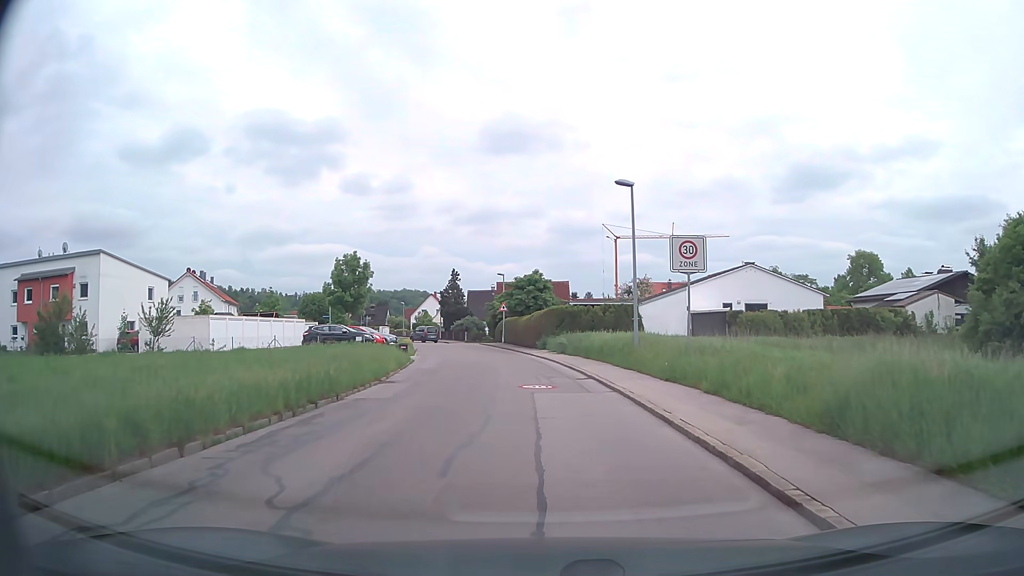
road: tertiary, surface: asphalt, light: Day
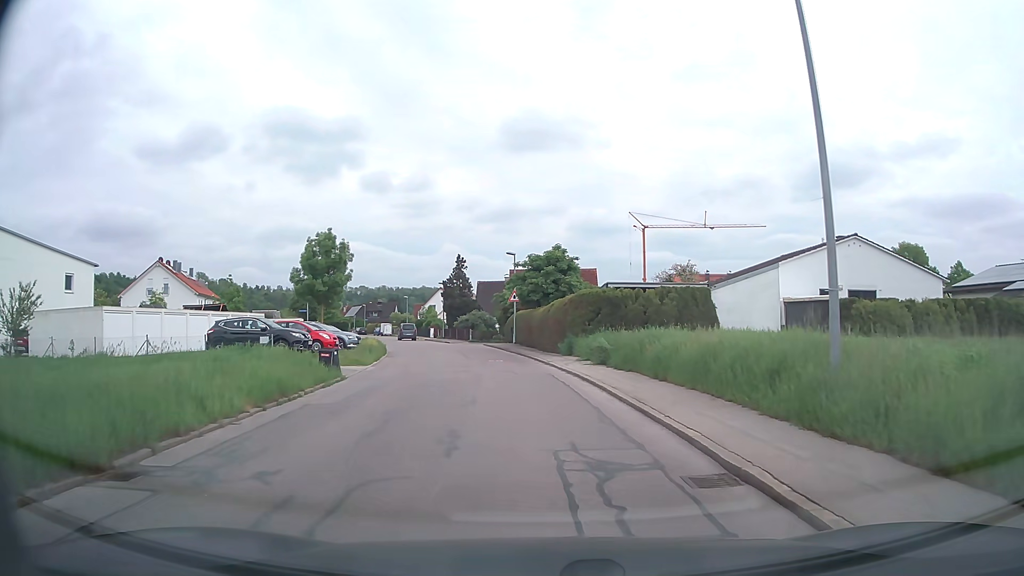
(-0.2, +14.1) m; -1°
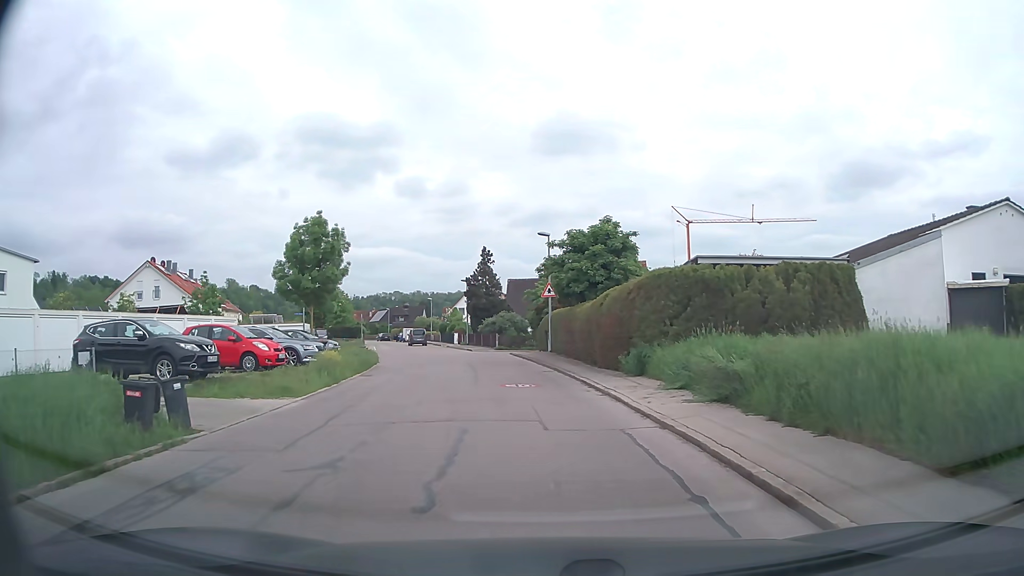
(-0.4, +10.7) m; -4°
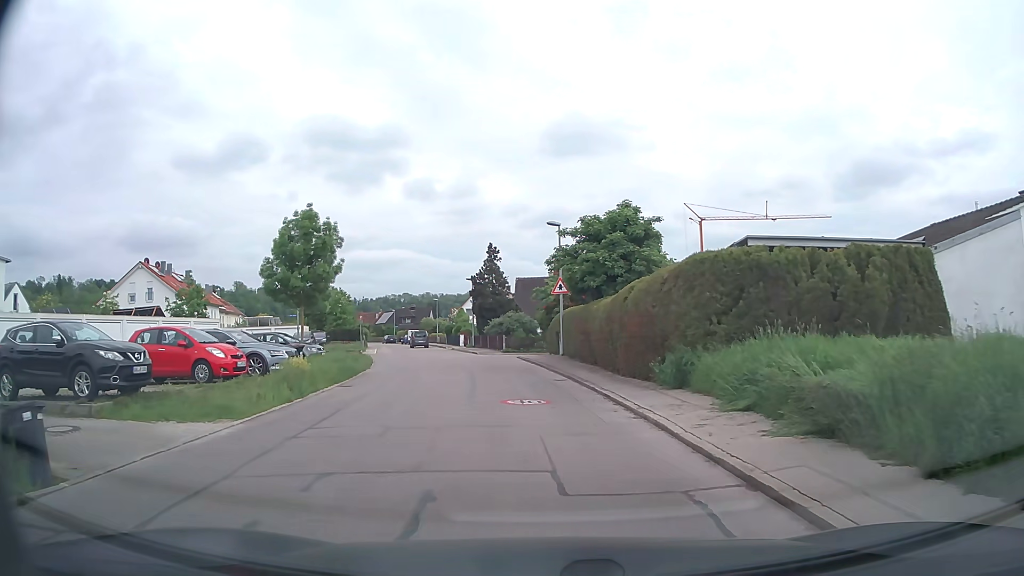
(0.0, +3.6) m; -1°
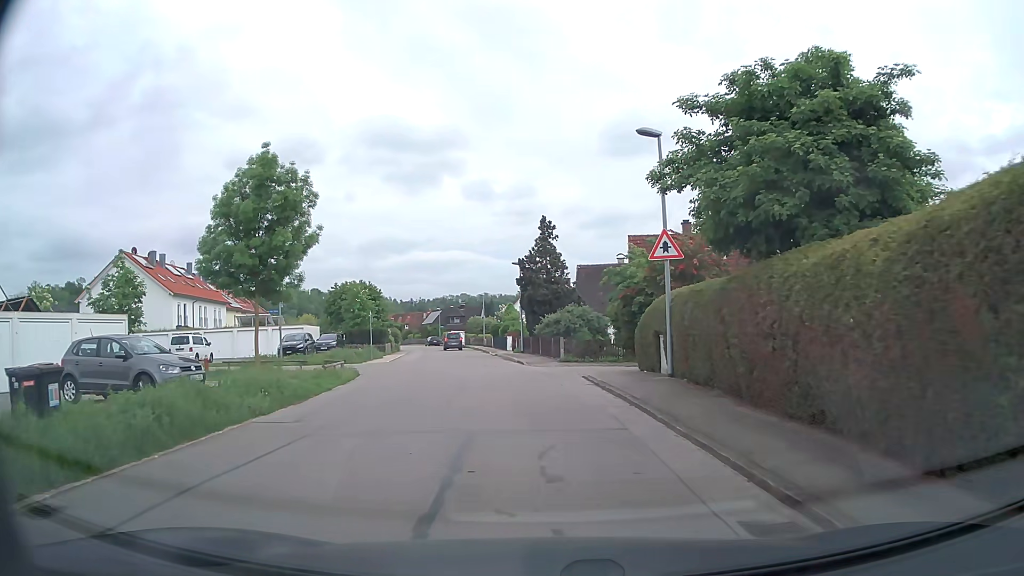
(-0.6, +14.3) m; -5°
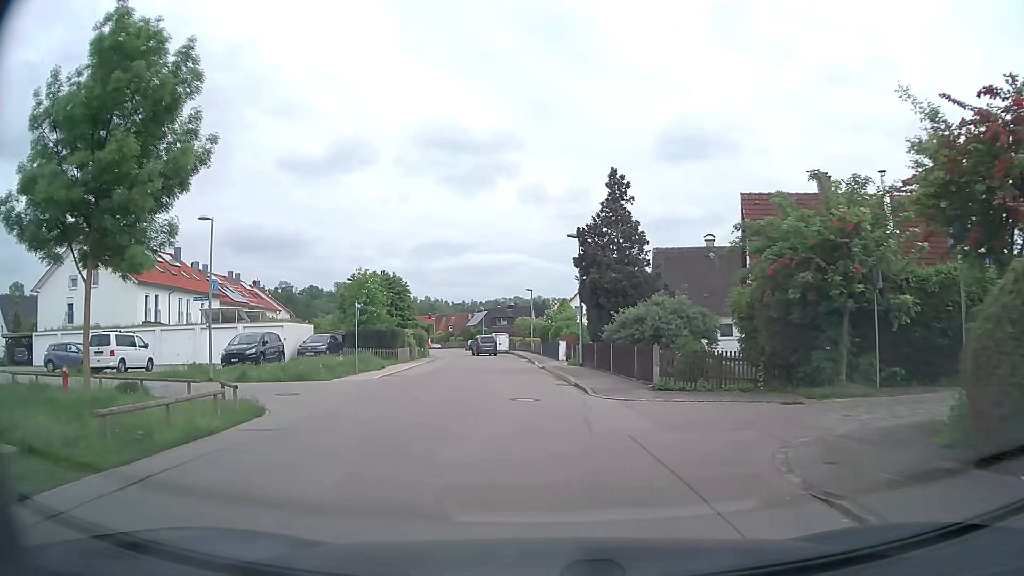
(-0.6, +14.3) m; -4°
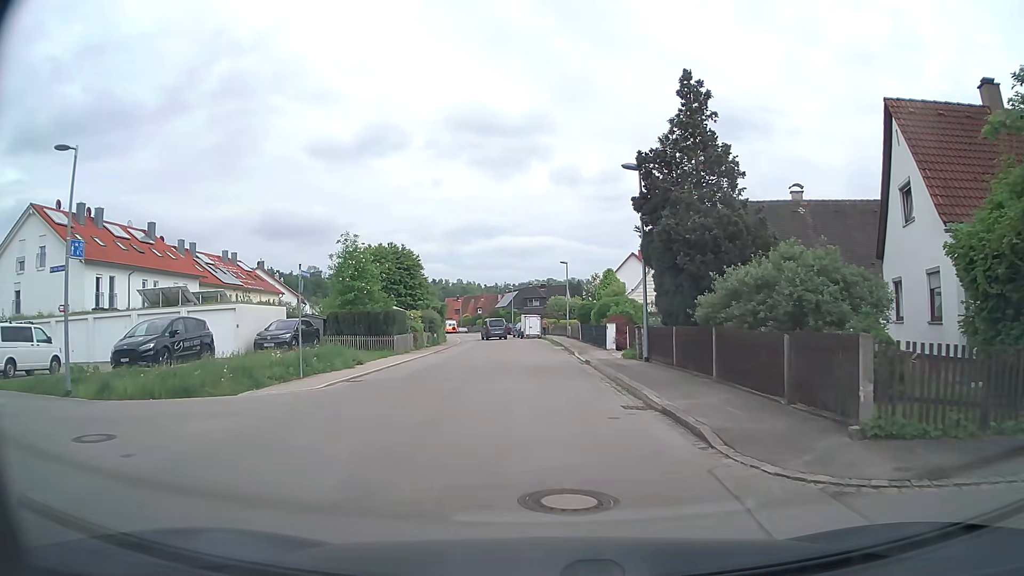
(-0.3, +10.5) m; -2°
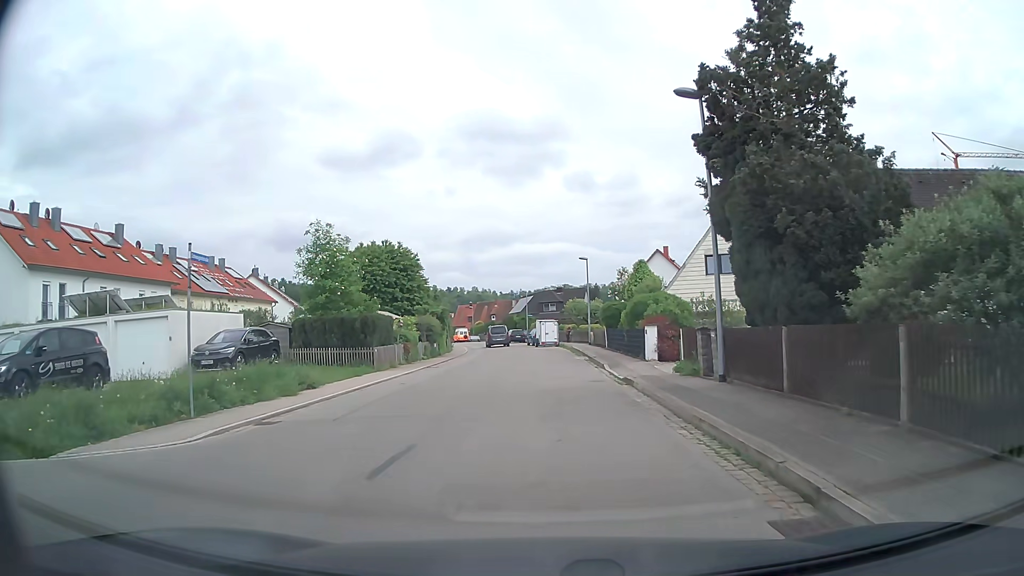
(-0.2, +7.1) m; -3°
